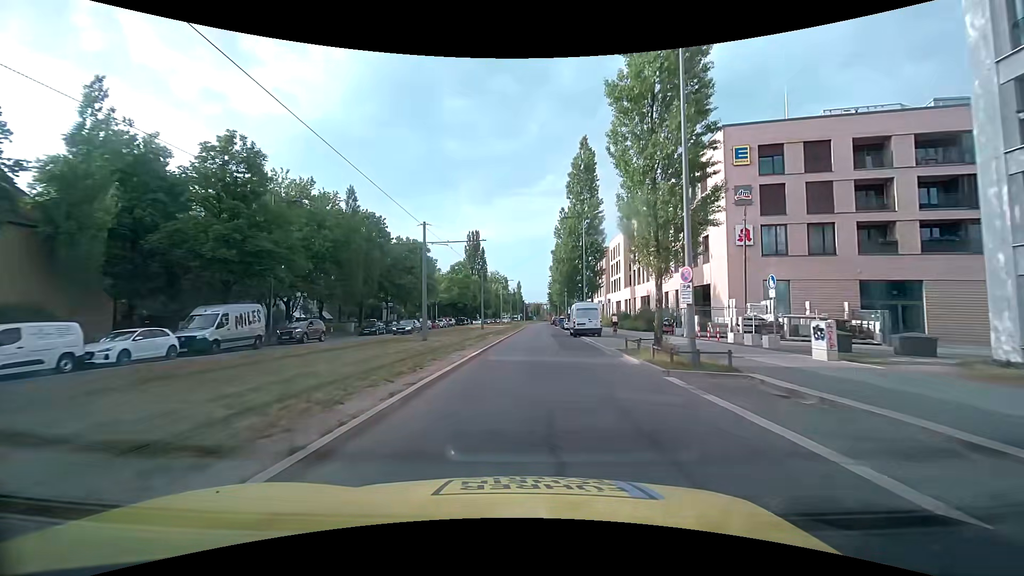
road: secondary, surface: asphalt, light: Day
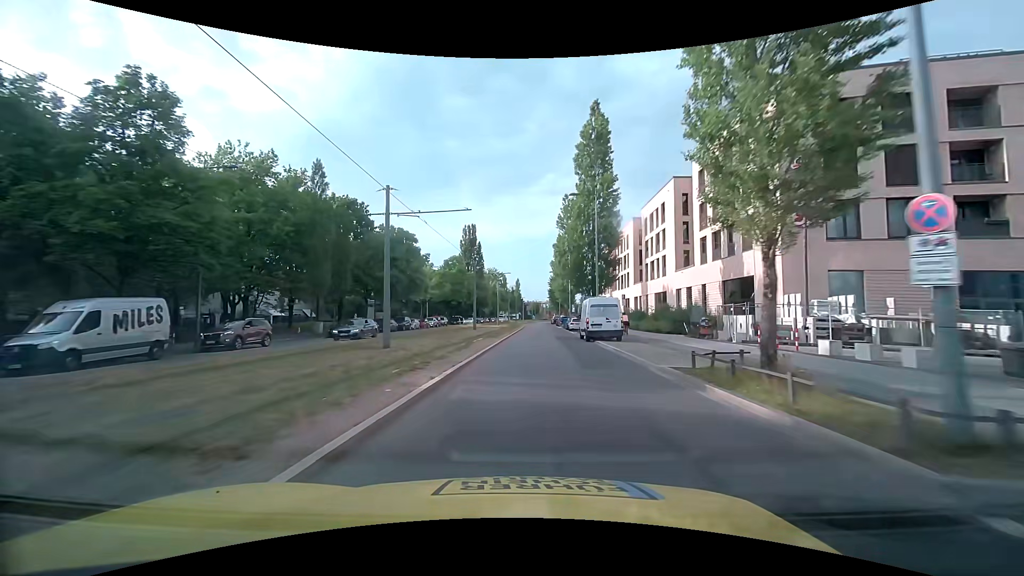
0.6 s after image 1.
(0.0, +8.0) m; 0°
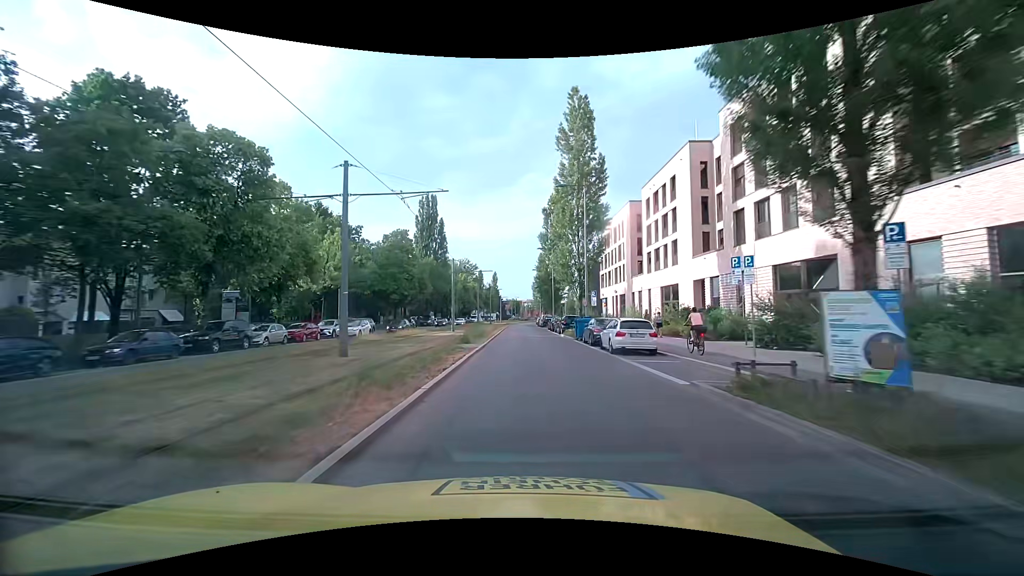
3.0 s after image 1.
(+0.6, +33.8) m; +2°
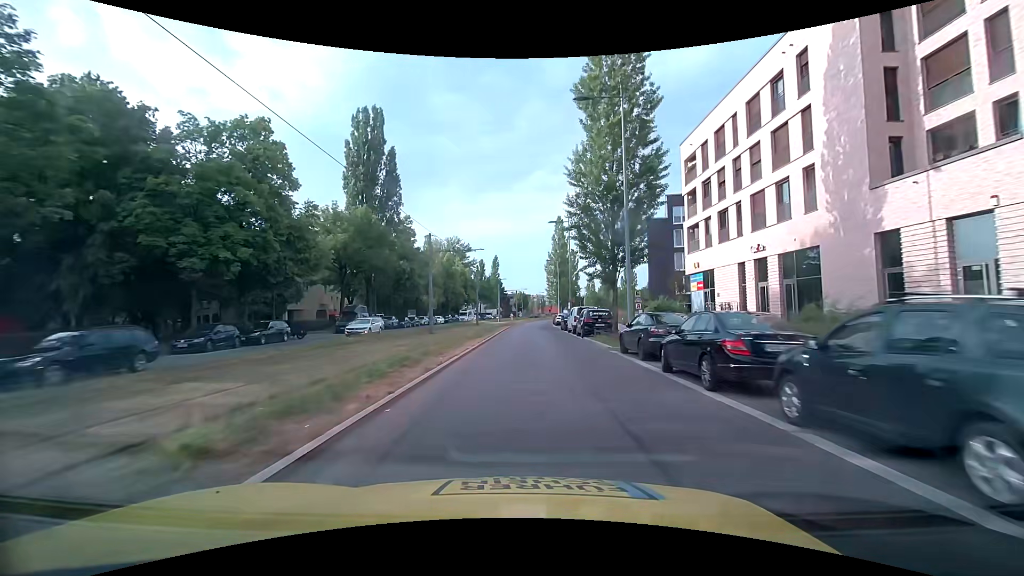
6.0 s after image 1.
(0.0, +43.6) m; -1°
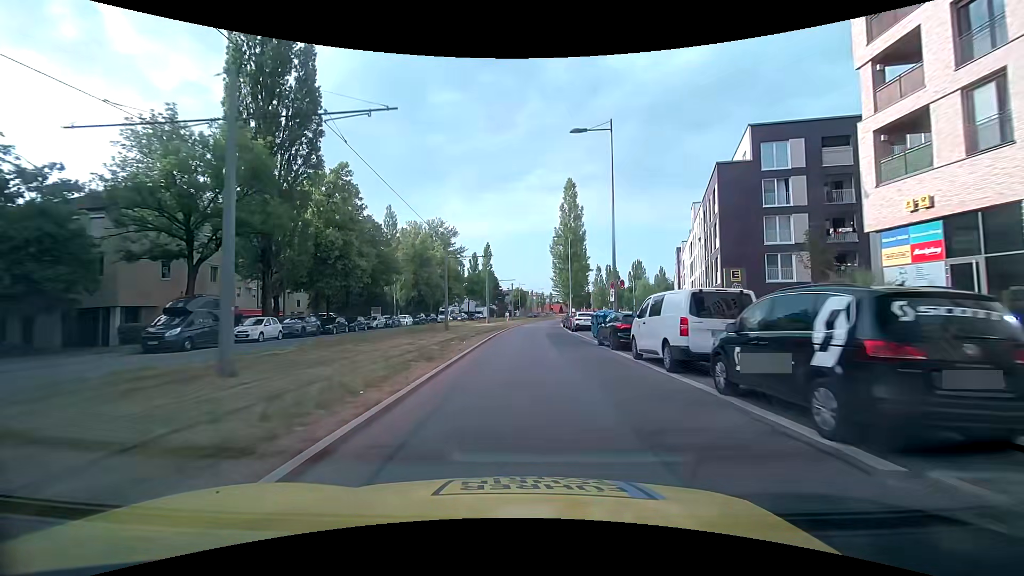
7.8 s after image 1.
(-0.1, +23.5) m; 0°
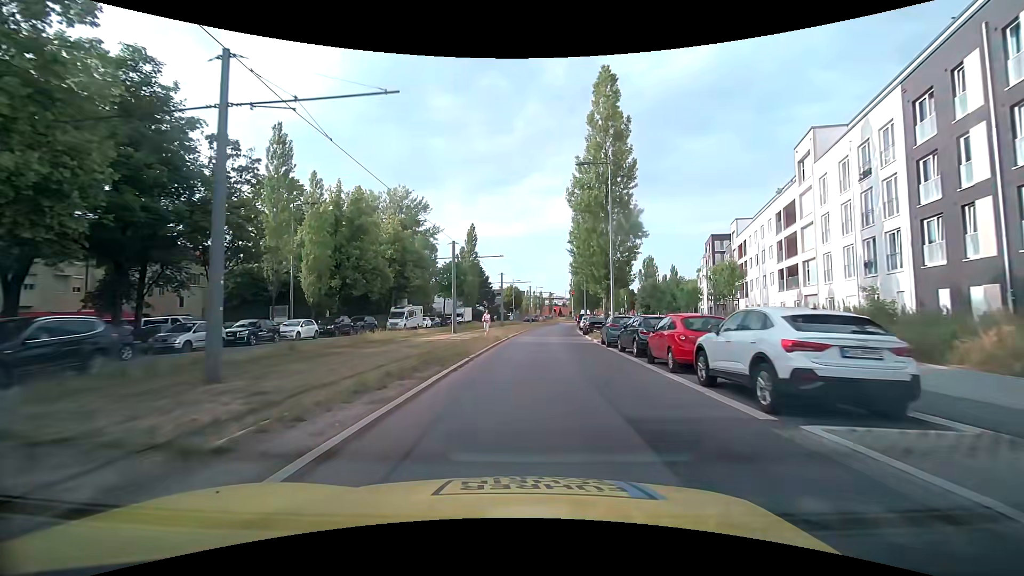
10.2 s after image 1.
(+0.1, +29.2) m; +1°
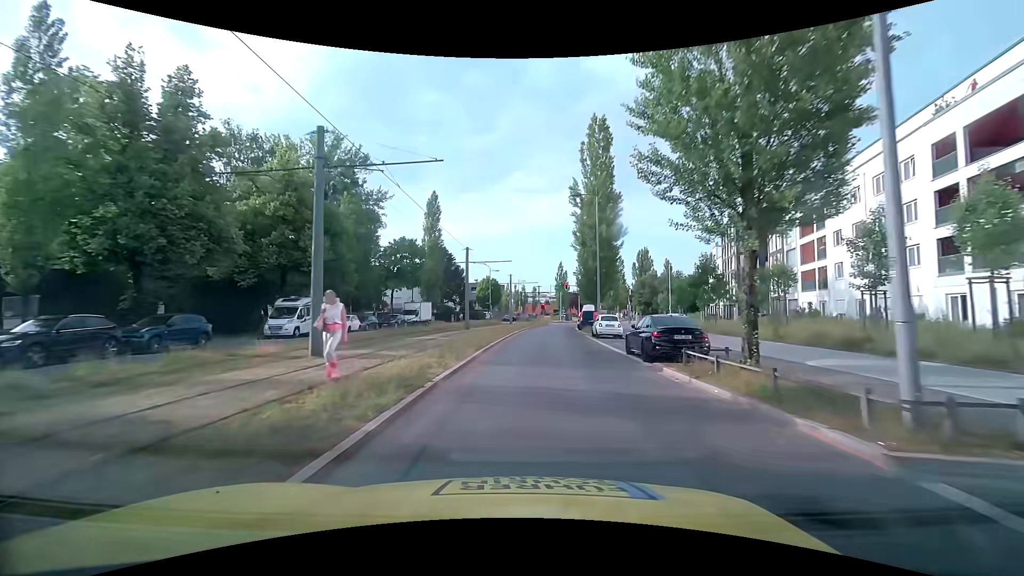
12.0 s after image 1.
(+0.2, +22.8) m; +2°
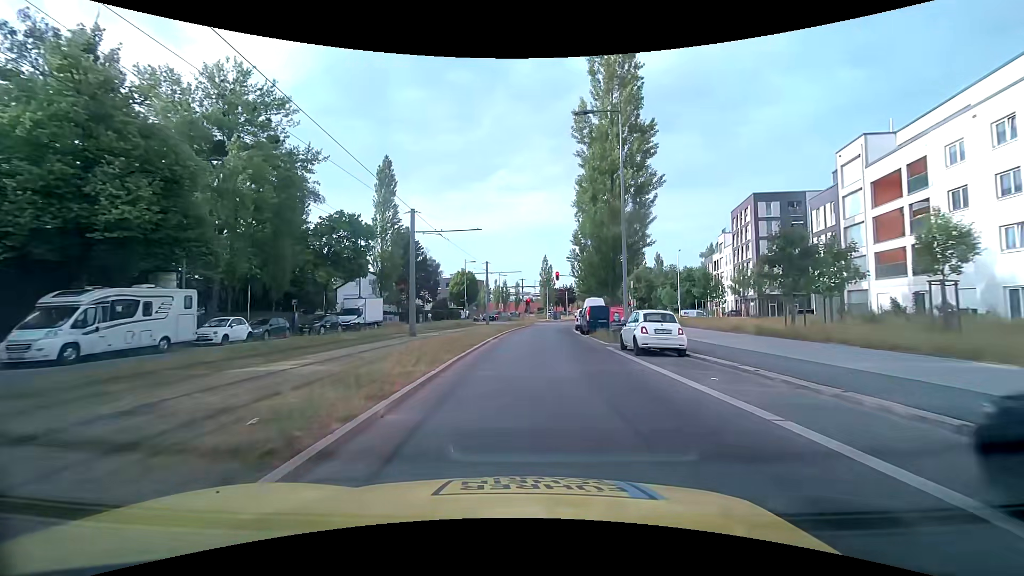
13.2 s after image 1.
(+0.3, +15.0) m; +2°
(0, +10) (0, +20) (+1, +30) (+1, +40) (+2, +50) (+3, +60) (+4, +70) (+6, +80) (+8, +89) (+10, +99) m
